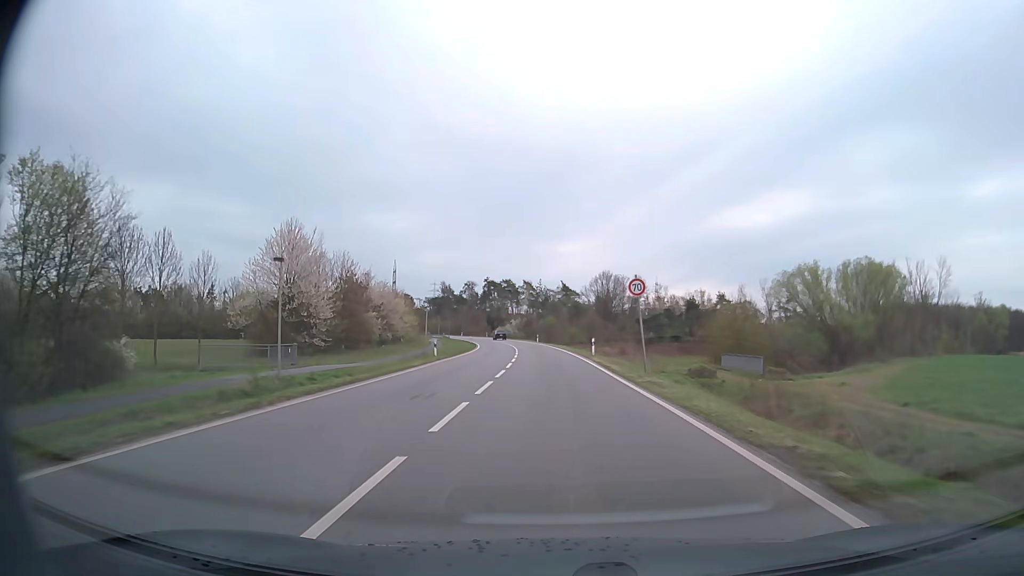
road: primary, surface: asphalt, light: Day
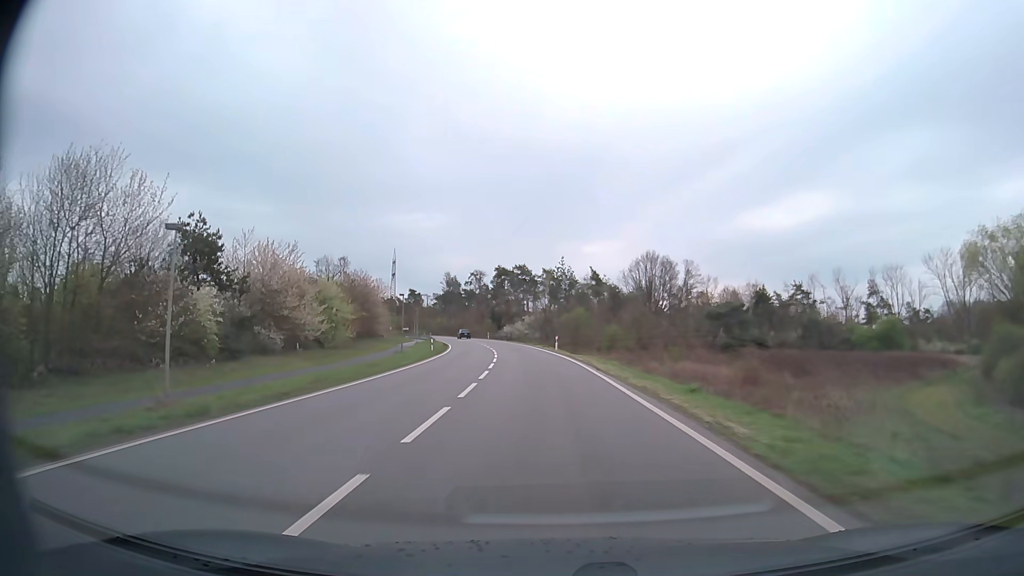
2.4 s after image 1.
(-0.6, +43.5) m; -2°
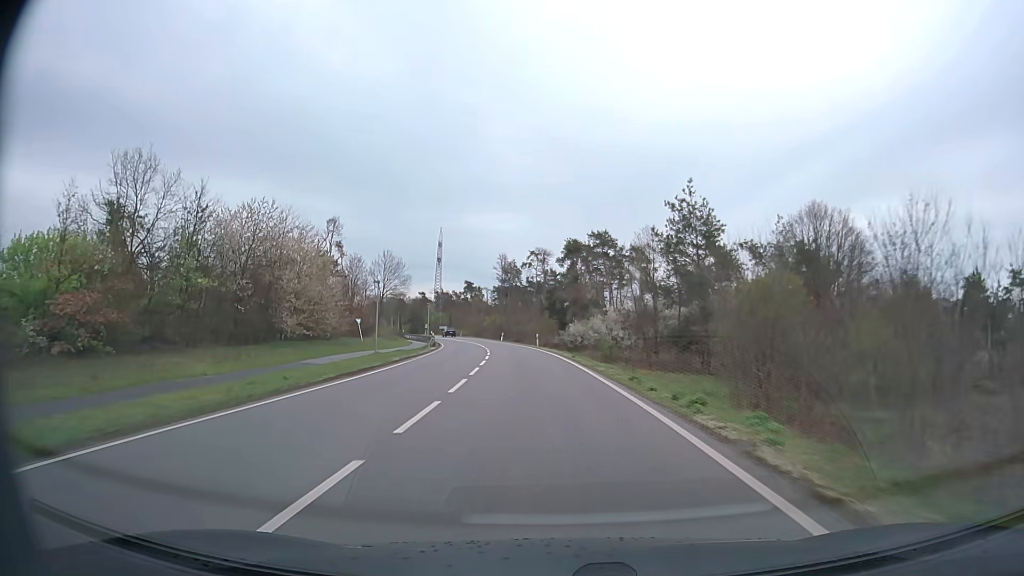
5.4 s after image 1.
(-2.7, +54.1) m; -6°
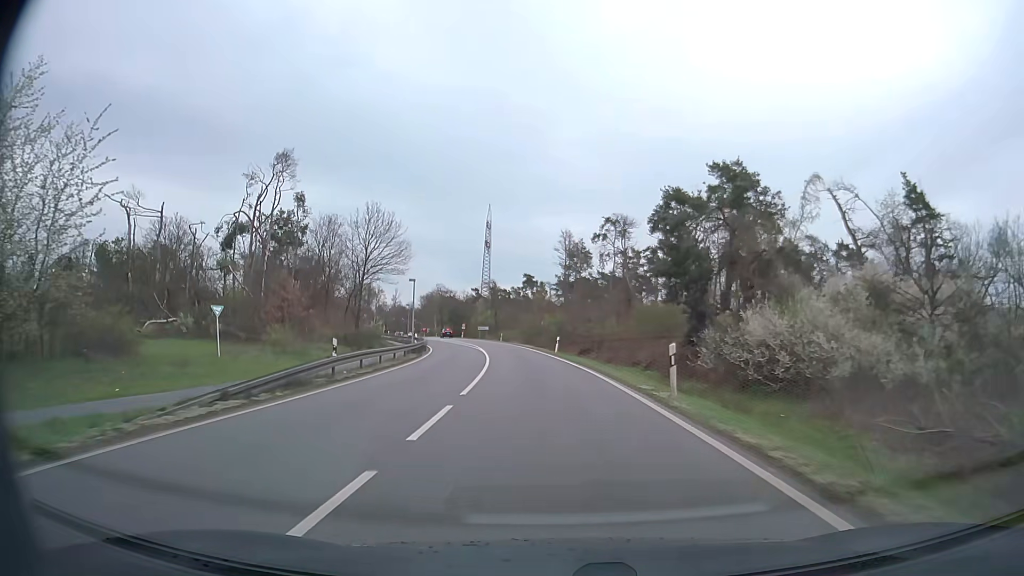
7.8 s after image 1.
(-2.4, +43.1) m; -6°
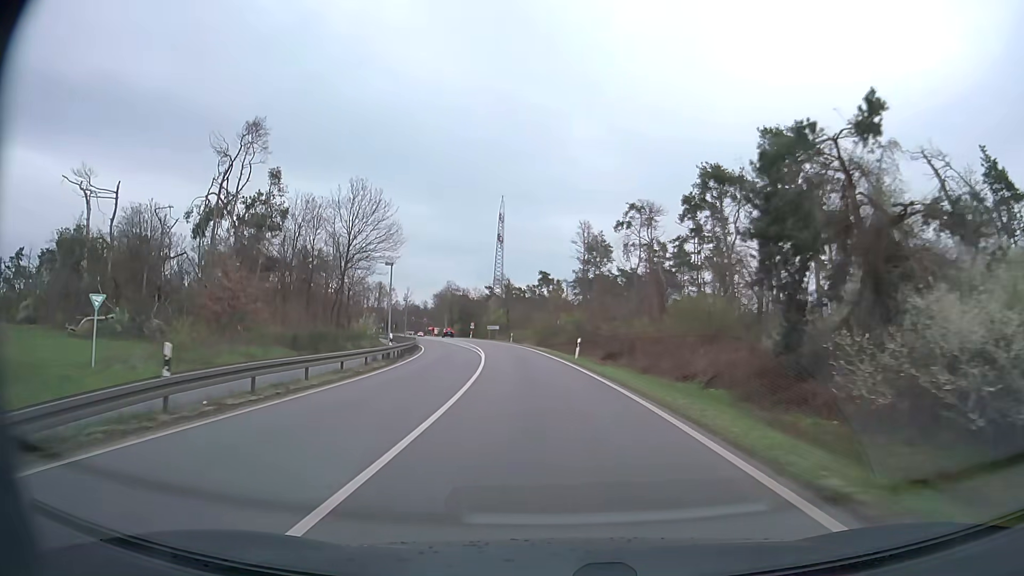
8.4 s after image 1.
(-0.1, +10.7) m; -1°
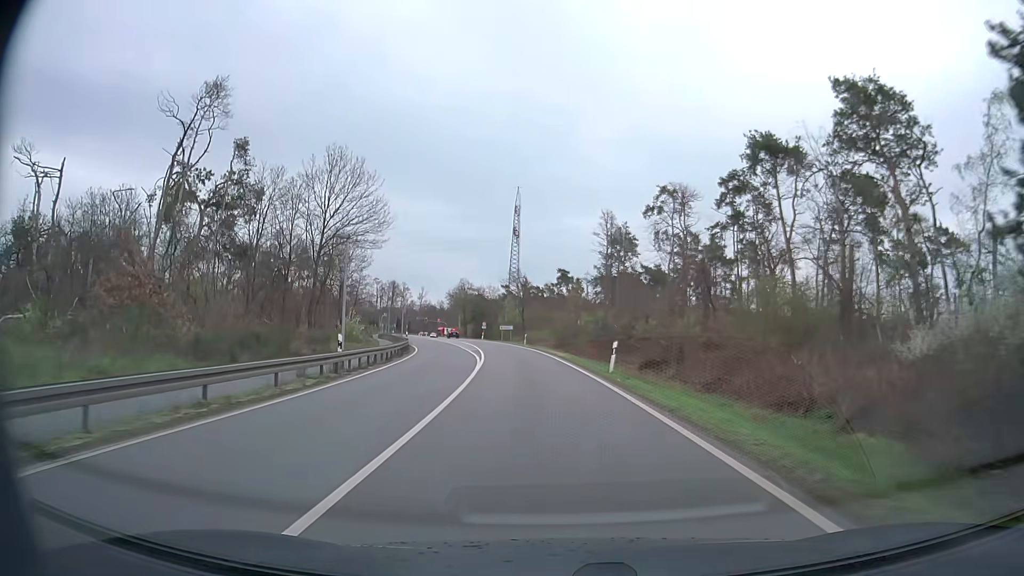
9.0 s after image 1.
(-0.1, +10.6) m; -2°
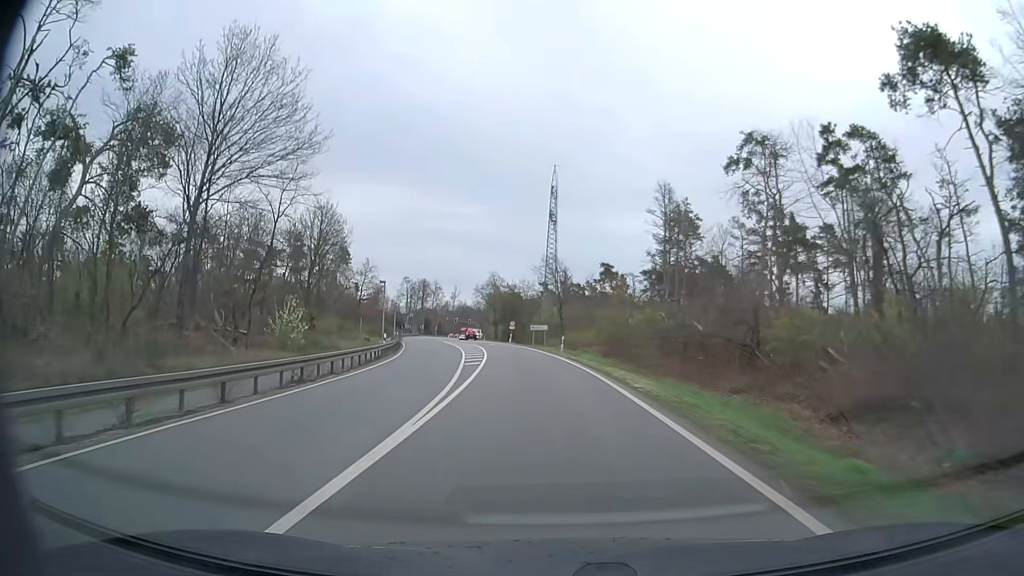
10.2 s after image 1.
(-0.6, +20.9) m; -4°
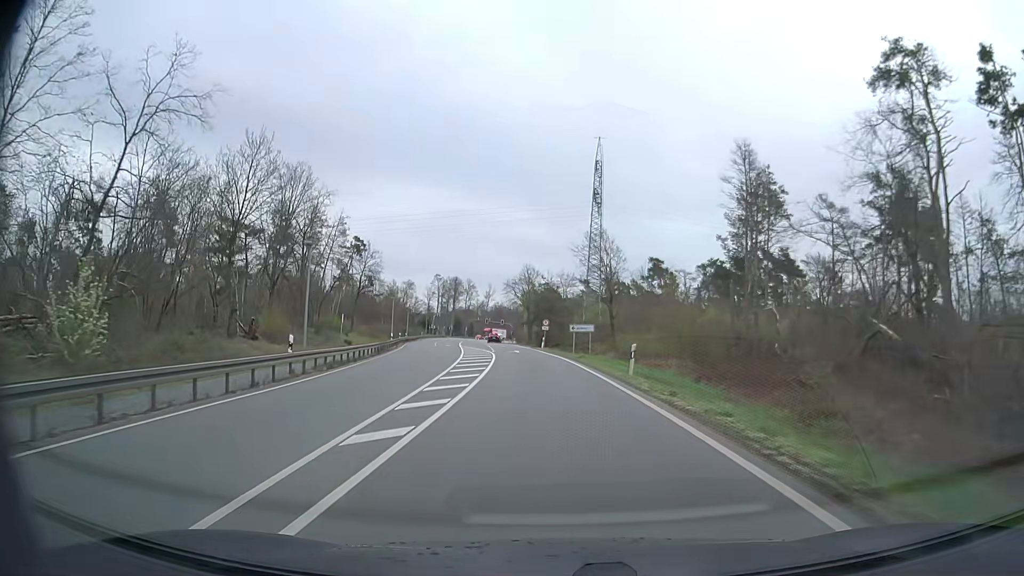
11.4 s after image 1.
(-0.5, +20.5) m; -3°
(0, +10) (0, +20) (-1, +30) (-2, +40) (-3, +50) (-4, +60) (-5, +70) (-6, +80) (-7, +90) (-8, +100) m
